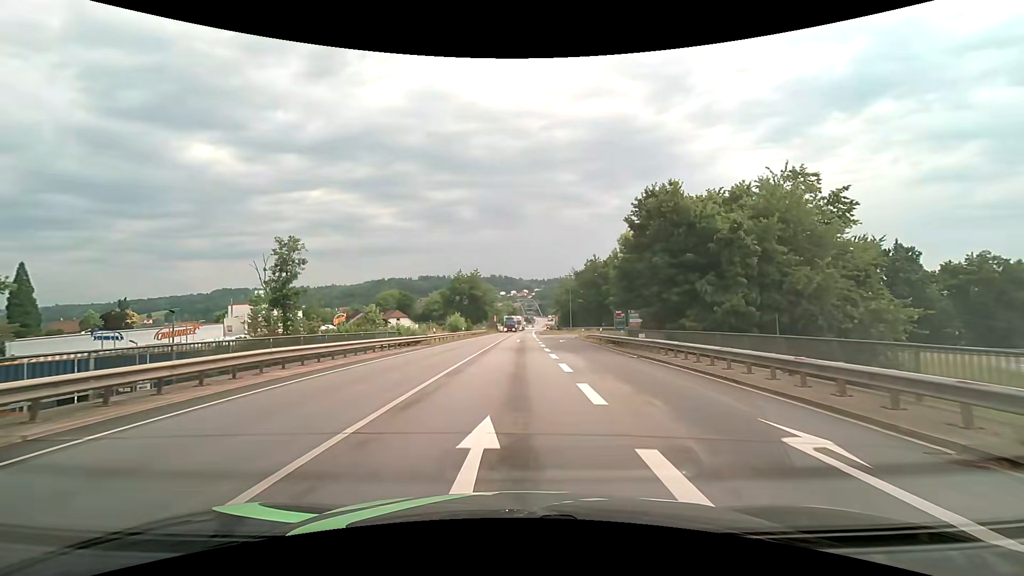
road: primary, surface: asphalt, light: Day
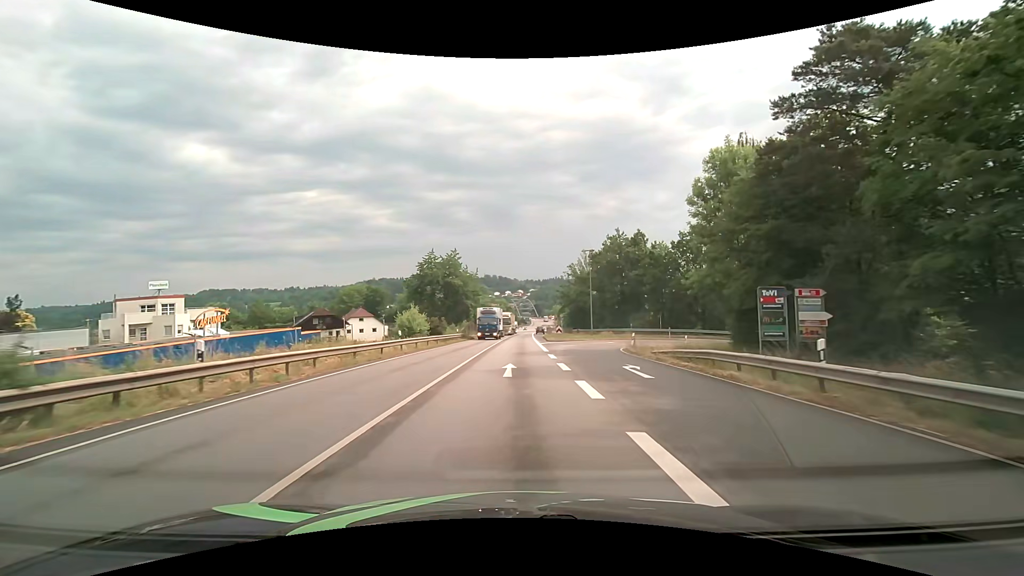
(+0.2, +29.4) m; +1°
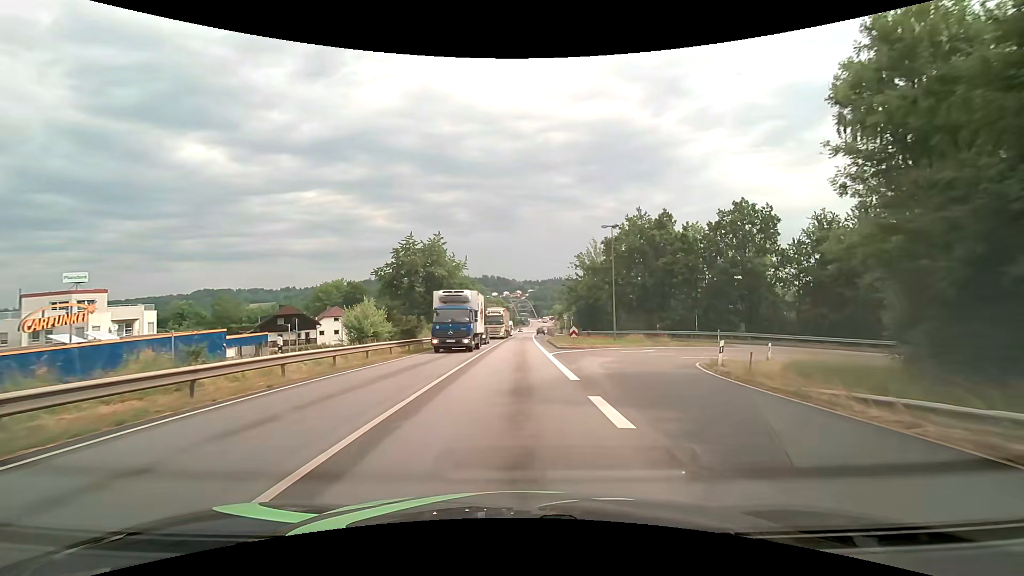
(0.0, +14.5) m; 0°
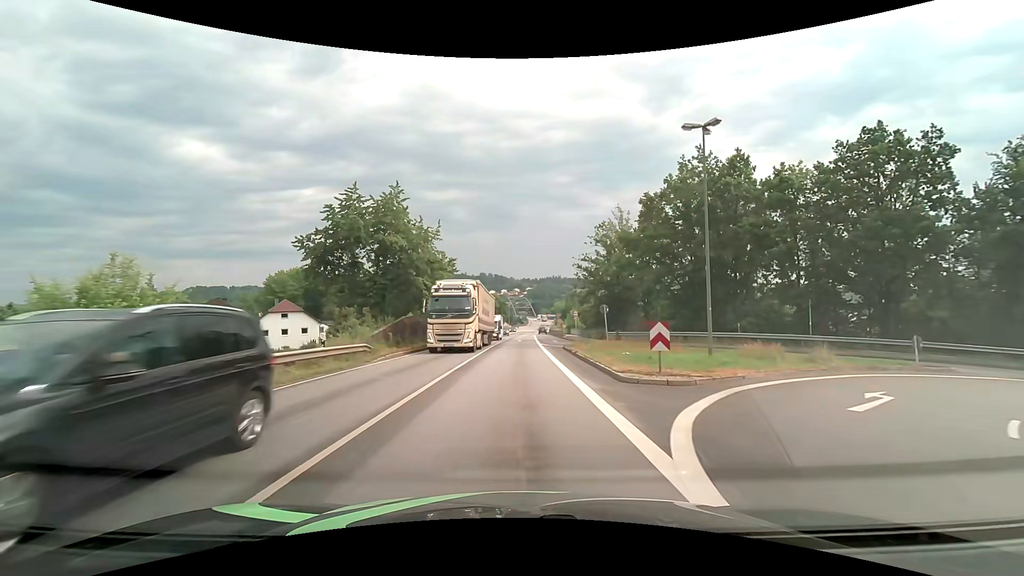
(+0.1, +21.3) m; 0°
